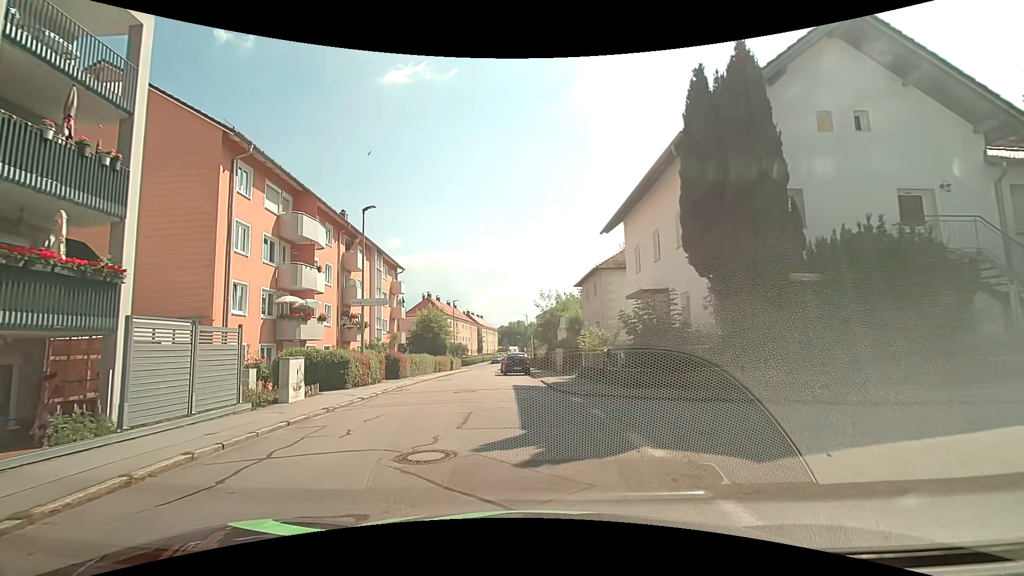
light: Day
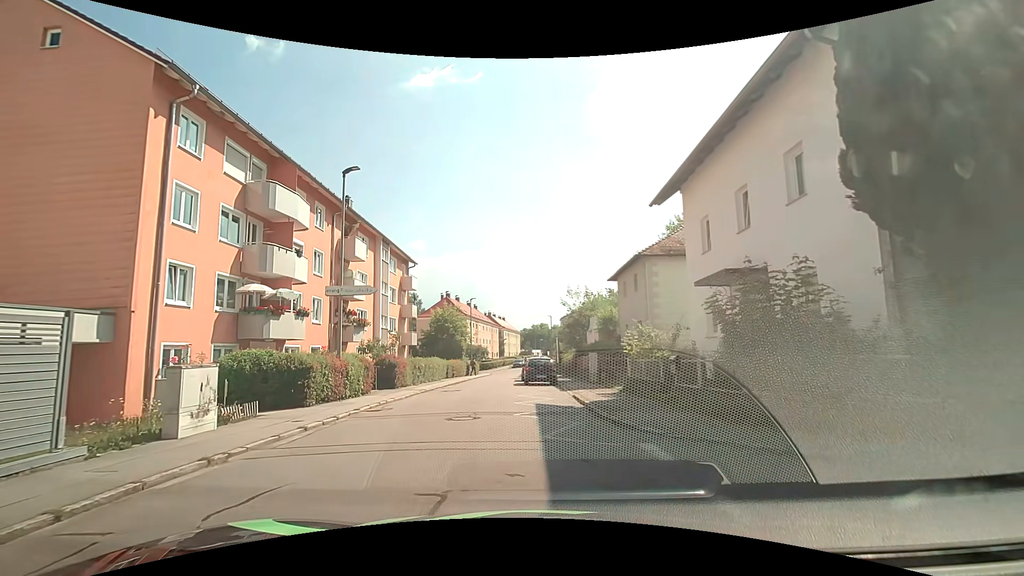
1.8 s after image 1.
(-0.2, +5.6) m; -3°
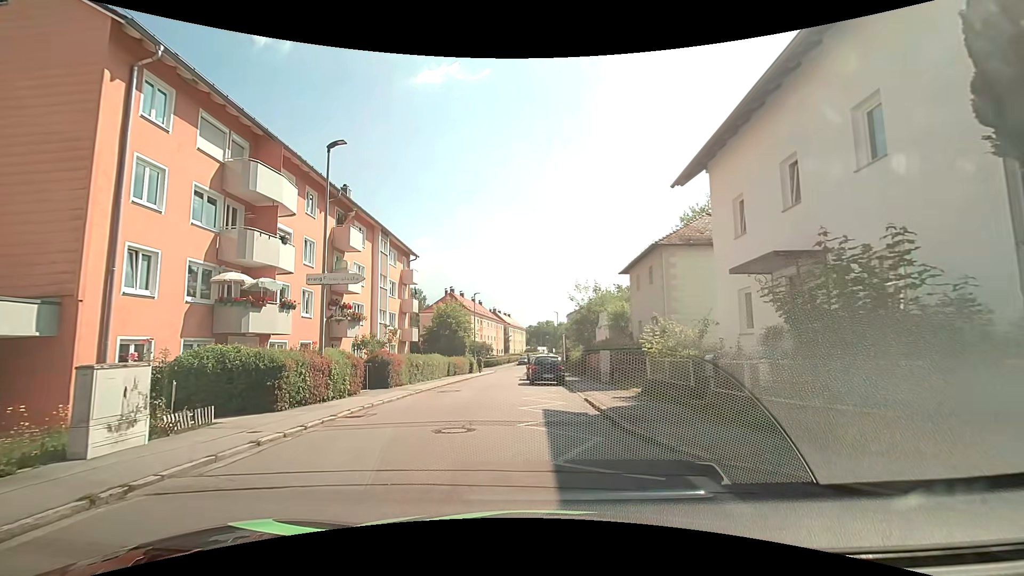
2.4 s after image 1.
(0.0, +2.0) m; 0°
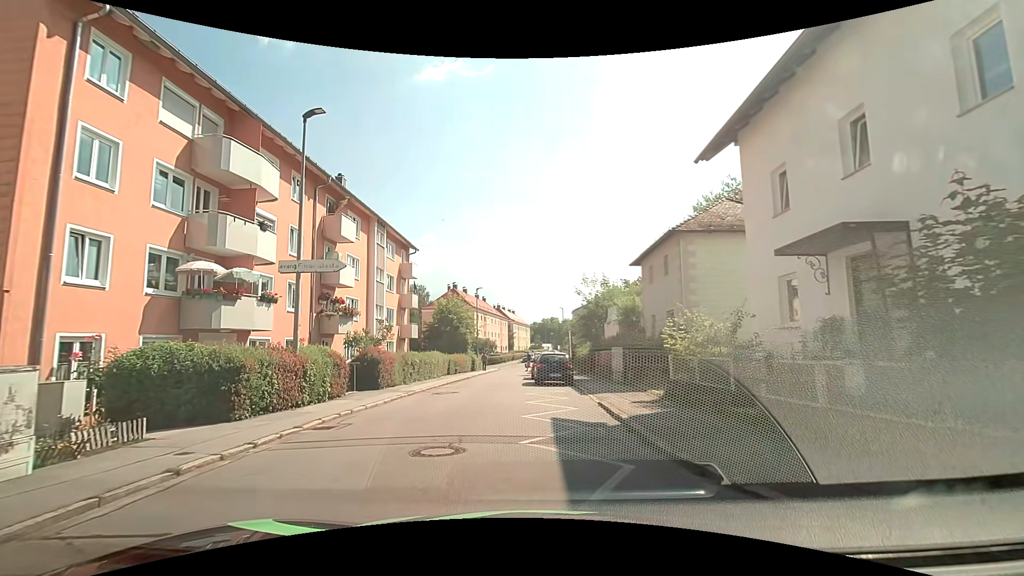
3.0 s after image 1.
(0.0, +2.0) m; 0°
